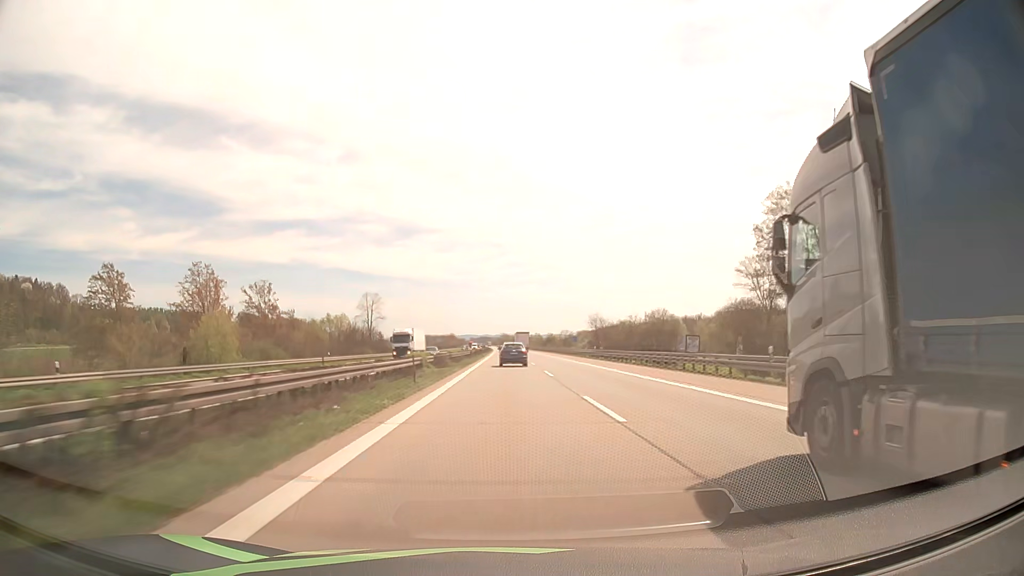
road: motorway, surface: asphalt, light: Day
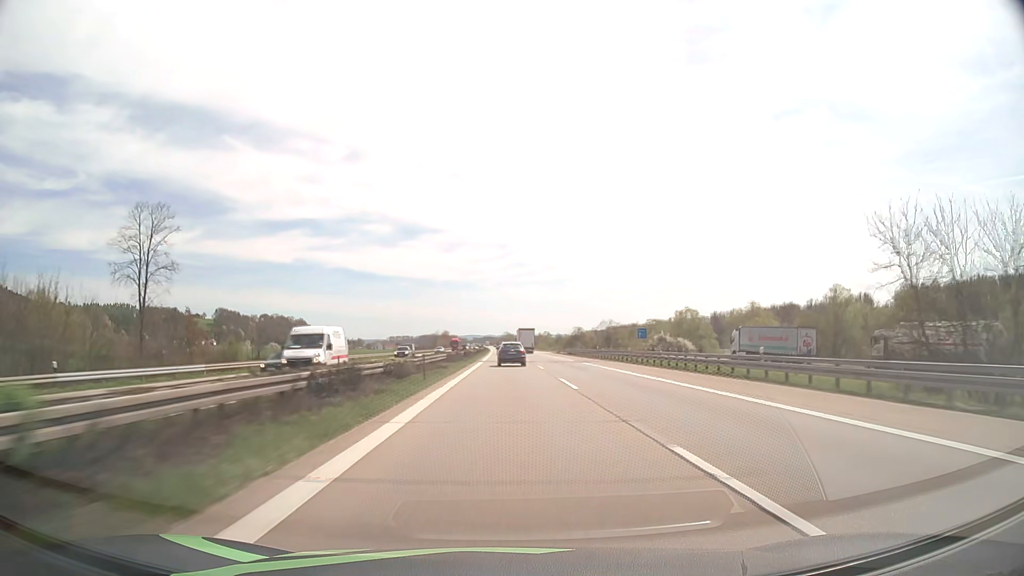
(-0.6, +100.4) m; 0°
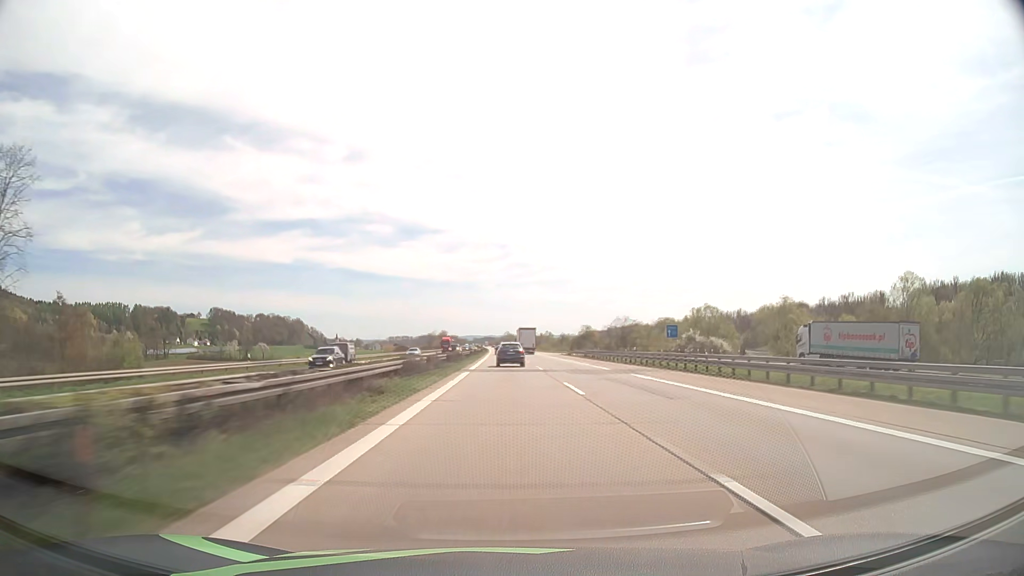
(0.0, +20.3) m; 0°
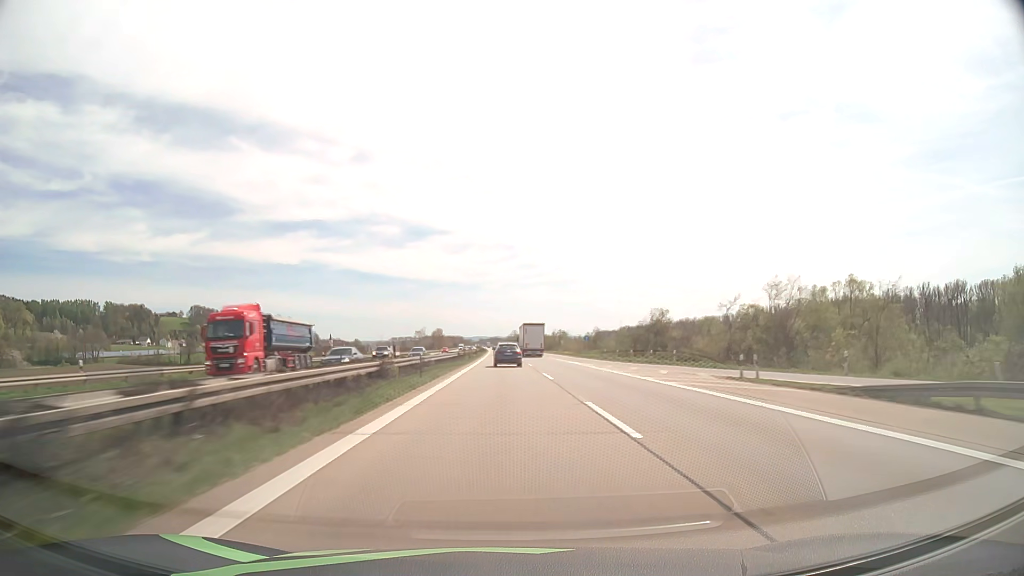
(-0.3, +81.5) m; -1°
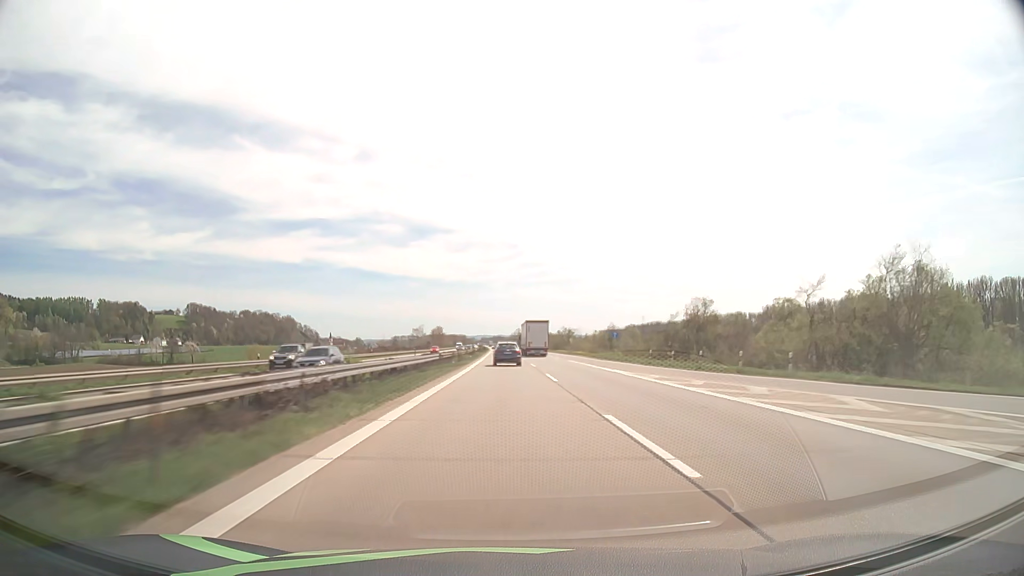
(0.0, +20.3) m; 0°
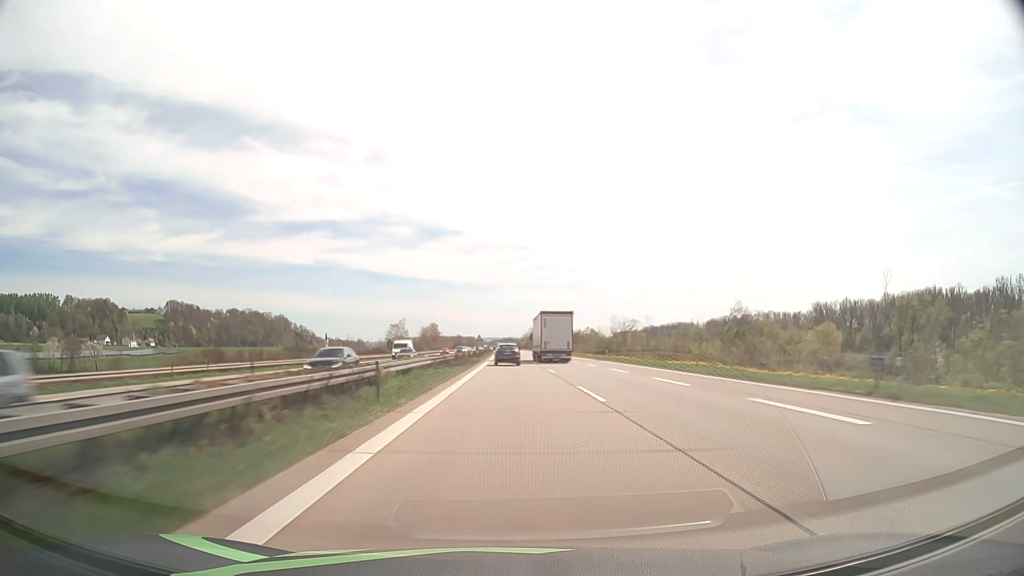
(-0.7, +81.9) m; -1°
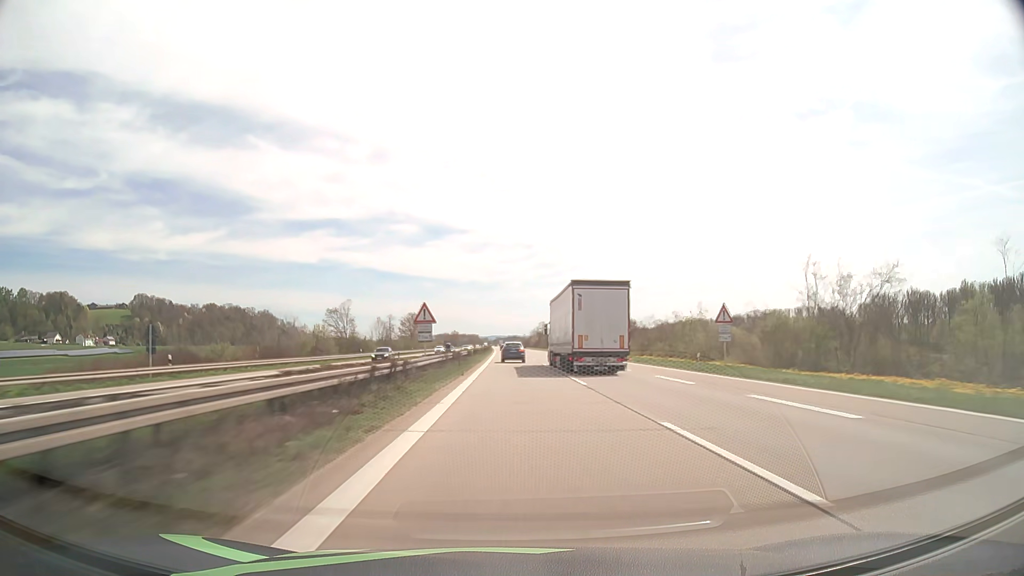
(-0.3, +83.3) m; 0°
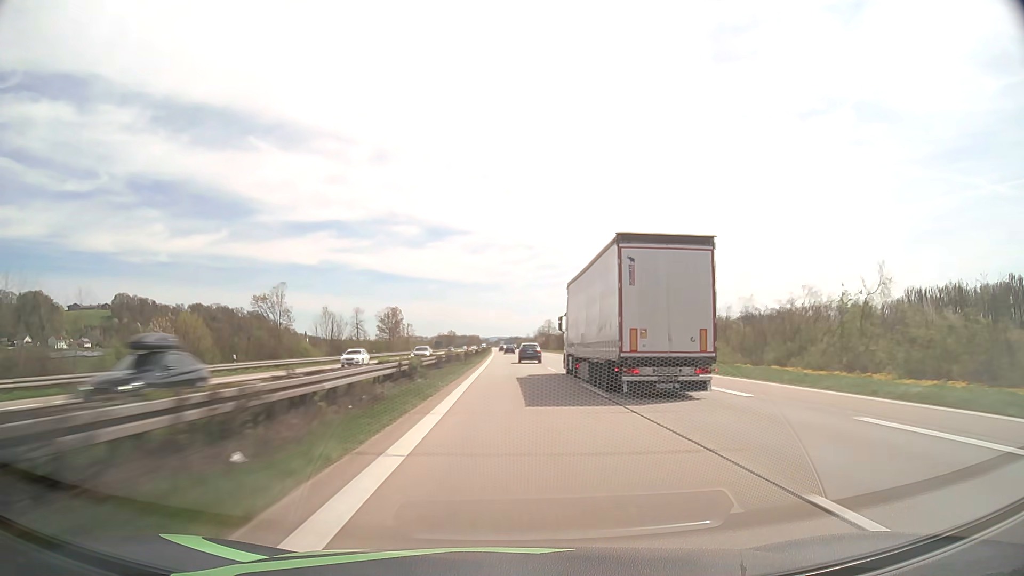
(0.0, +42.3) m; 0°
(0, +10) (0, +20) (0, +30) (0, +40) (0, +50) (0, +60) (0, +70) (0, +80) (0, +90) (-1, +100) m
